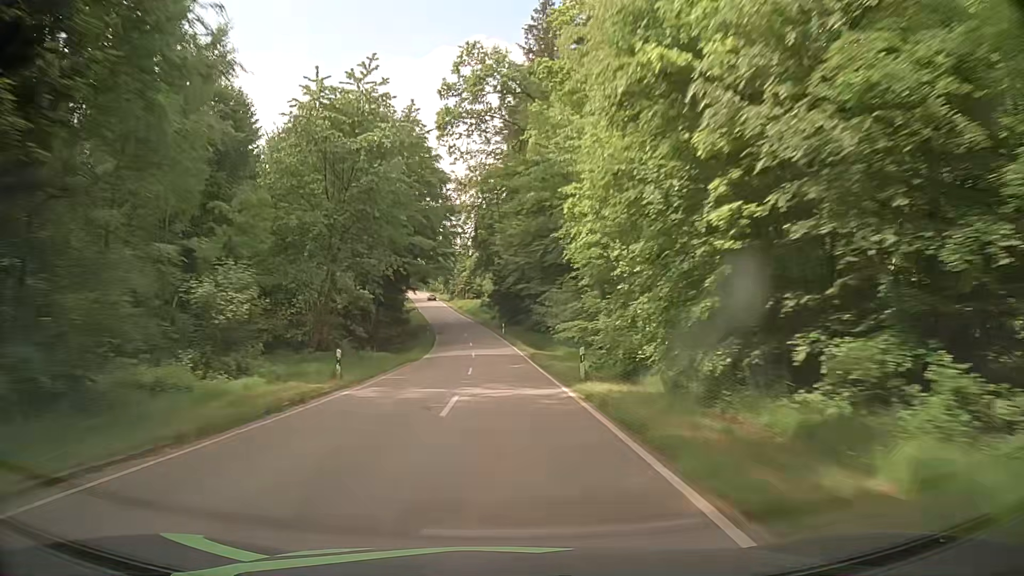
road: tertiary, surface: asphalt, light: Day
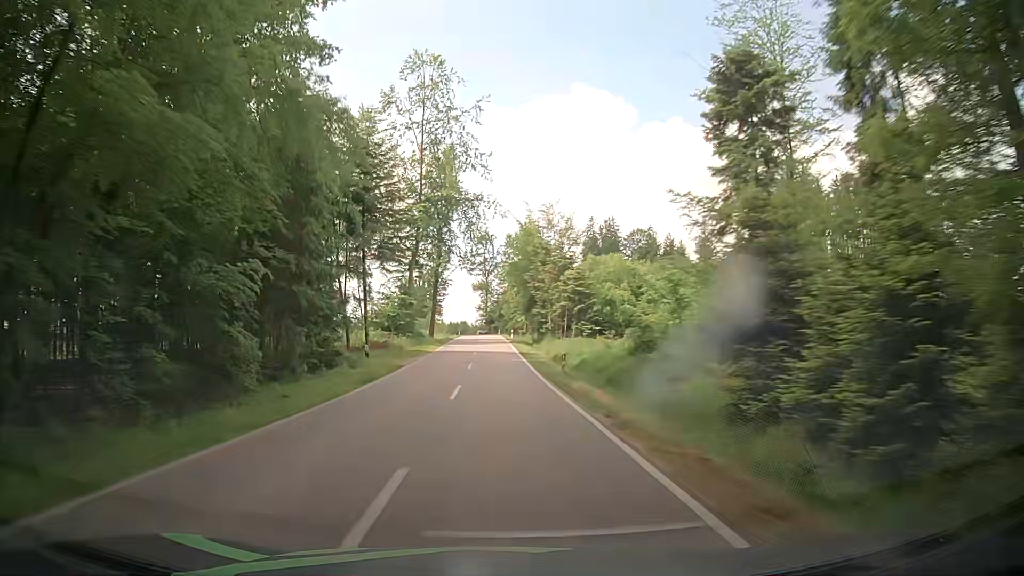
(-4.8, +80.7) m; -8°
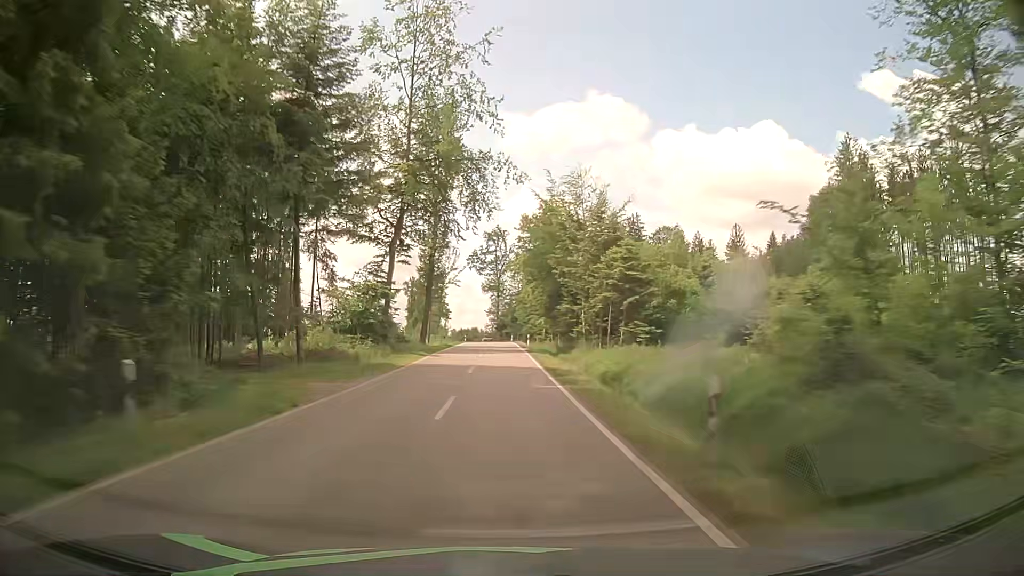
(-0.2, +16.2) m; -1°
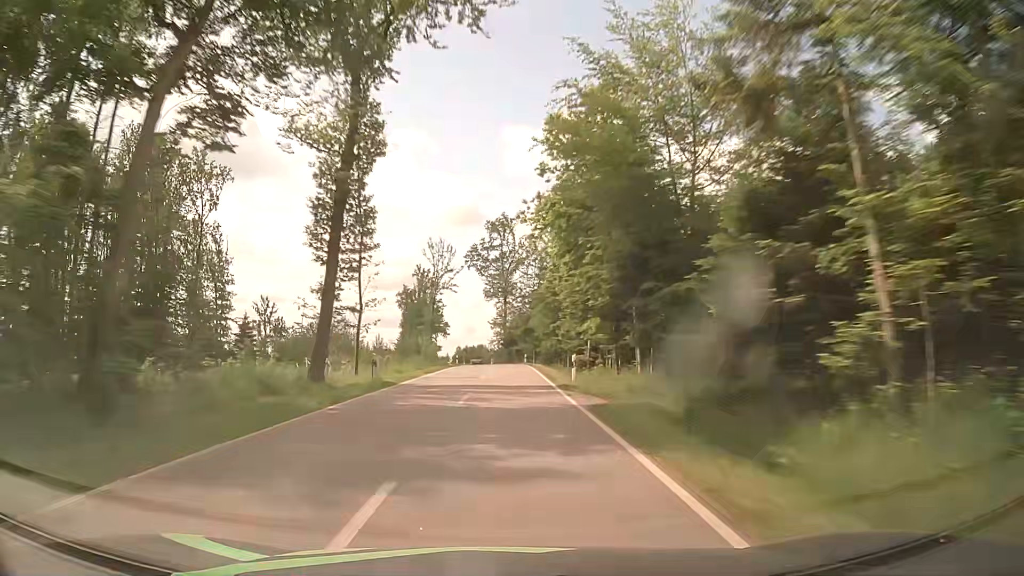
(-0.3, +32.1) m; -1°
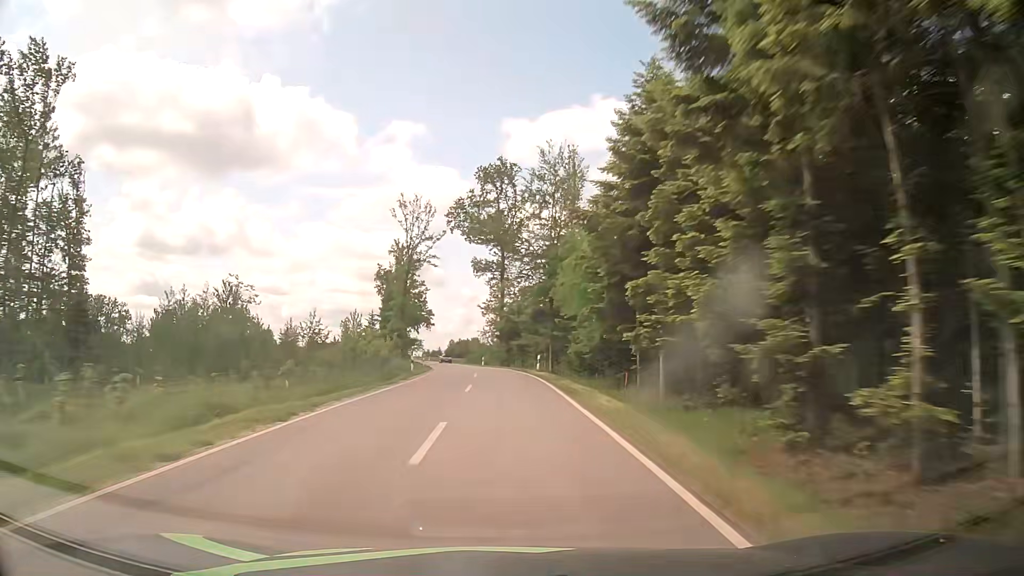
(-0.1, +31.4) m; 0°
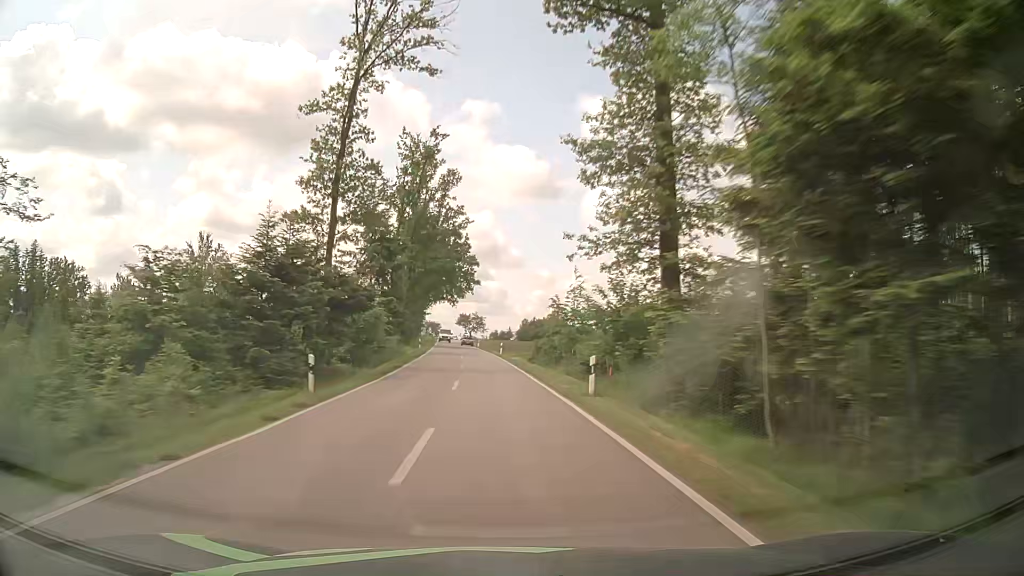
(-2.8, +61.0) m; -6°
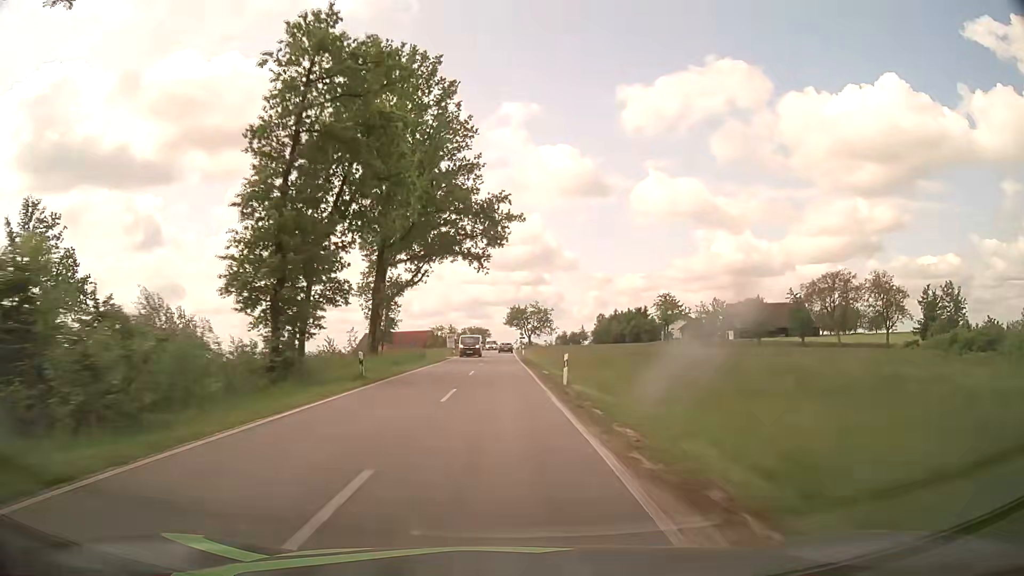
(-4.4, +75.6) m; -5°
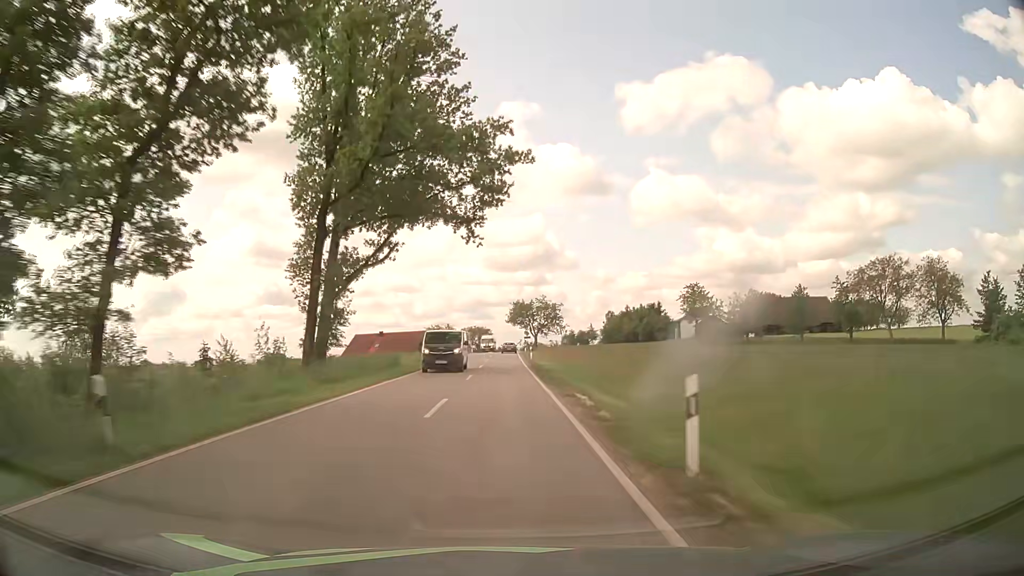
(0.0, +15.1) m; 0°
(0, +10) (0, +20) (0, +30) (0, +40) (0, +50) (0, +60) (0, +70) (0, +80) (0, +90) (0, +100) m
